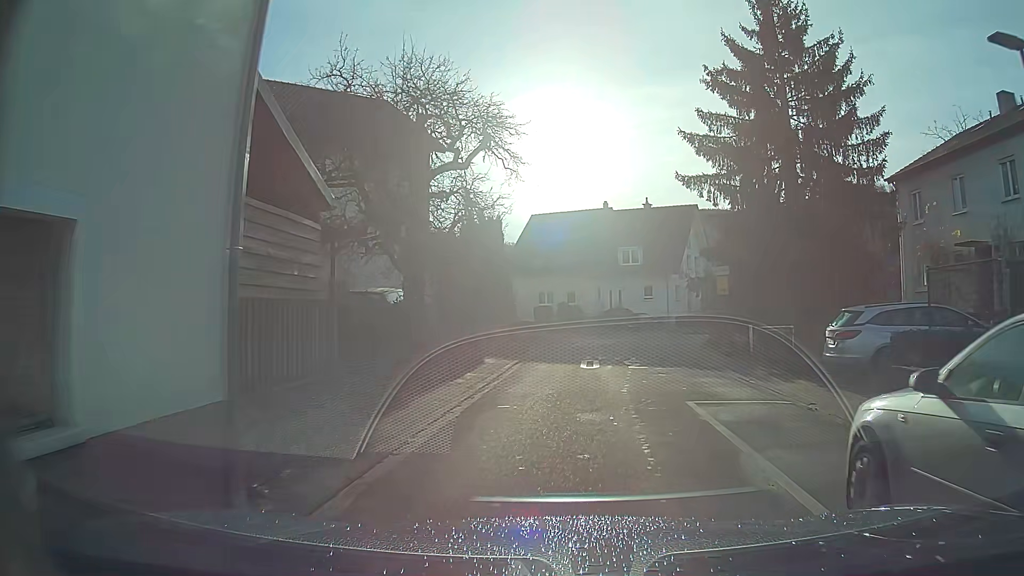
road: unclassified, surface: asphalt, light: Day
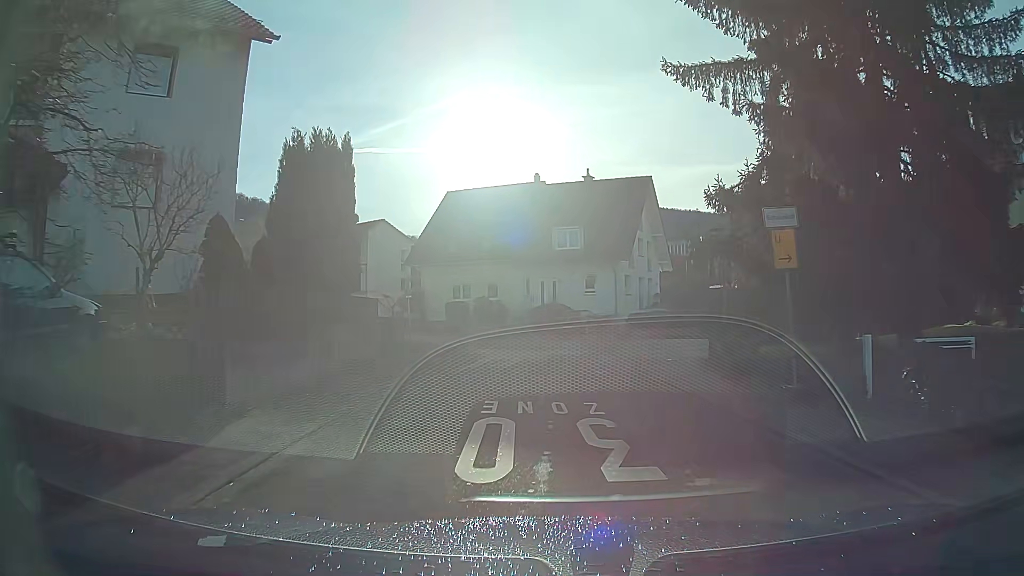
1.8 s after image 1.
(+0.6, +12.2) m; +5°
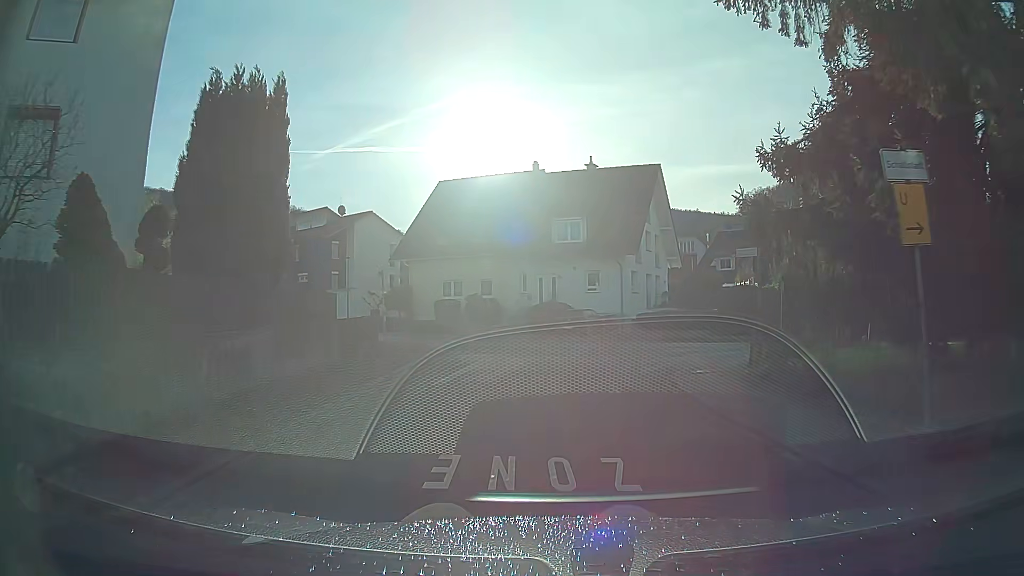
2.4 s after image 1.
(0.0, +4.1) m; 0°
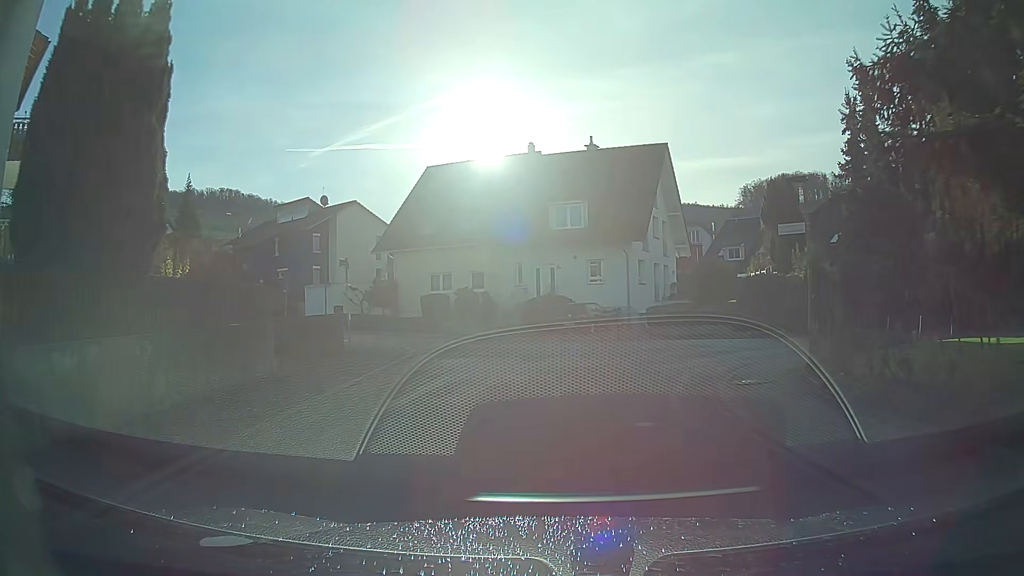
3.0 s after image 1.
(0.0, +4.0) m; 0°
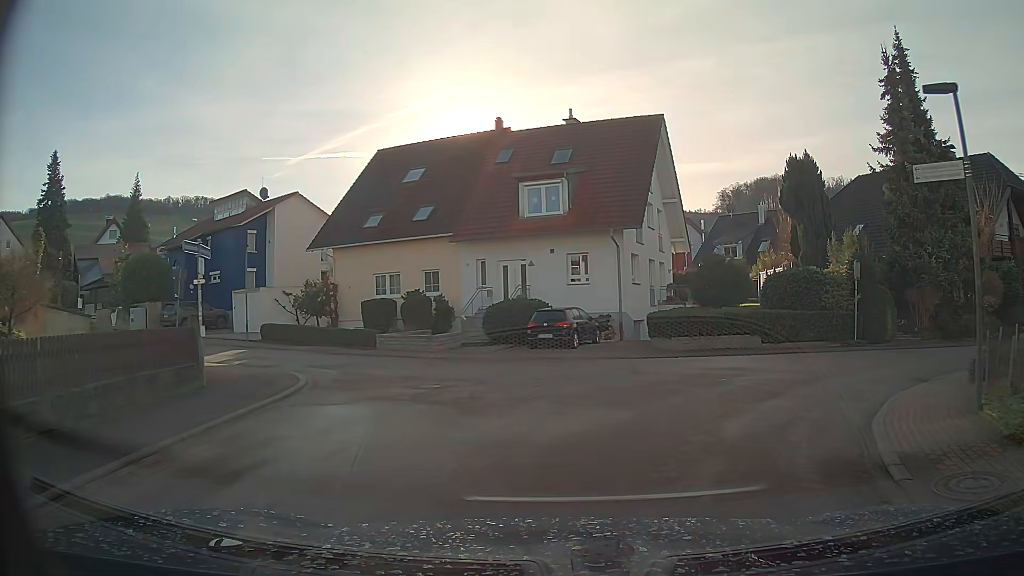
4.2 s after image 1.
(+0.2, +7.4) m; +3°
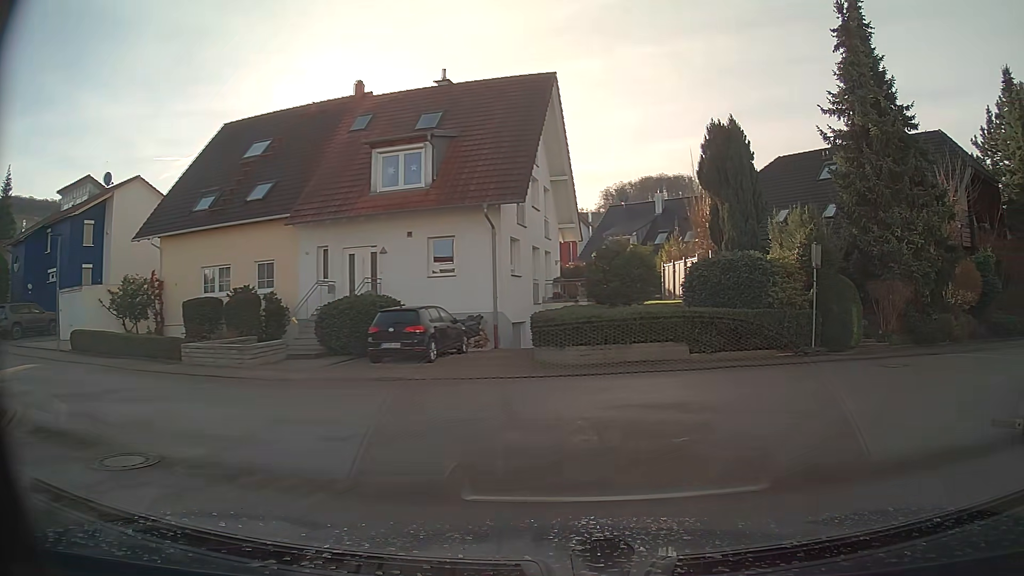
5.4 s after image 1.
(+0.7, +6.2) m; +14°
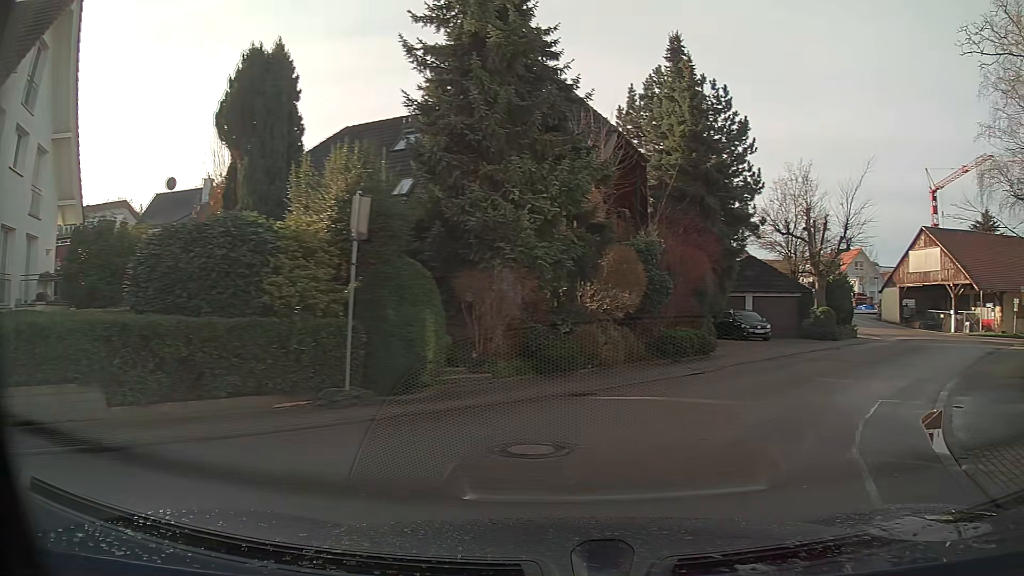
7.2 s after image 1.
(+2.8, +8.4) m; +37°
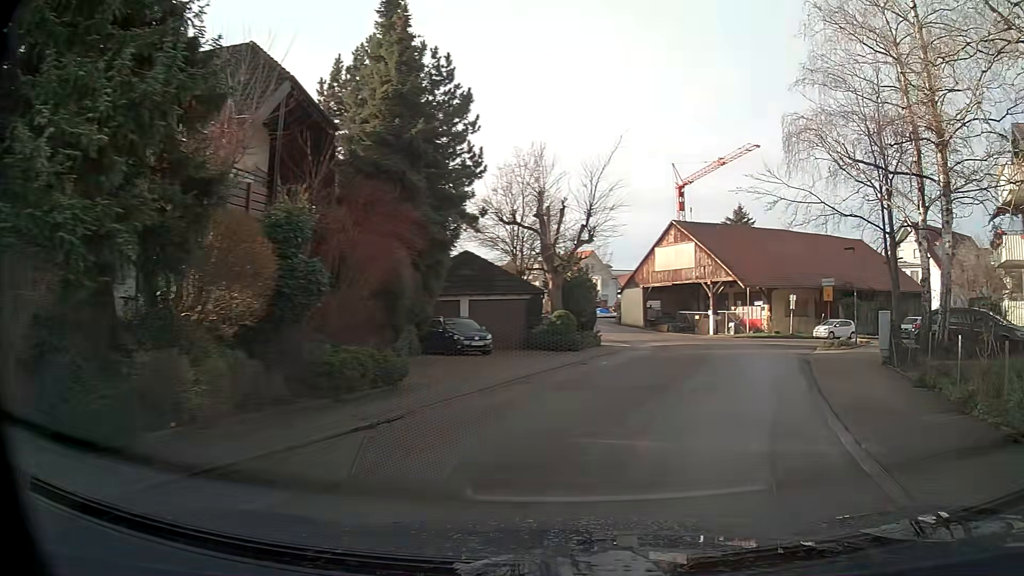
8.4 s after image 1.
(+1.3, +6.8) m; +21°
(+1, +10) (+4, +20) (+6, +29) (+6, +39) (+4, +49) (+1, +58) (-3, +68) (-6, +77) (-10, +86) (-14, +95) m
